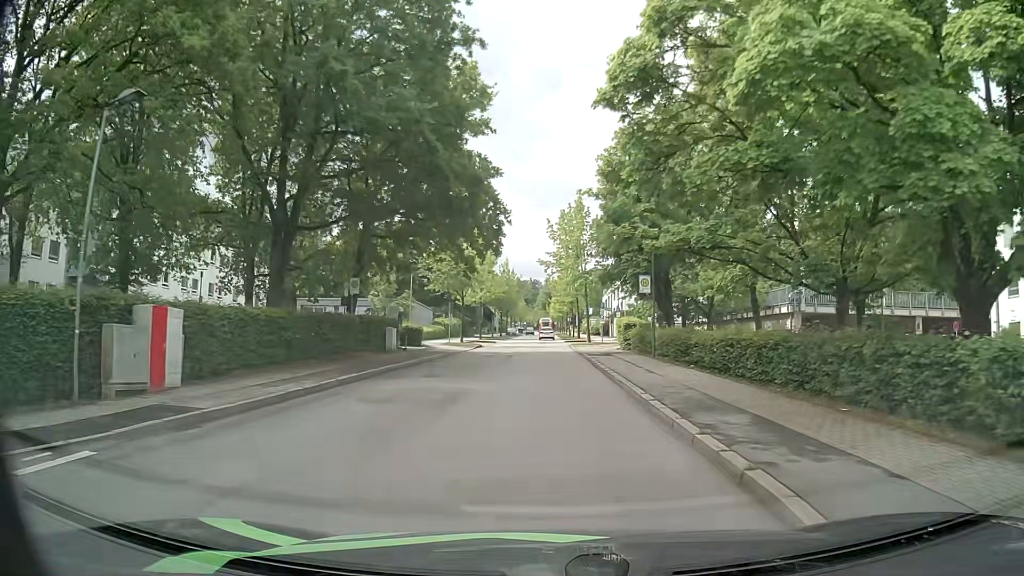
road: residential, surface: asphalt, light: Day
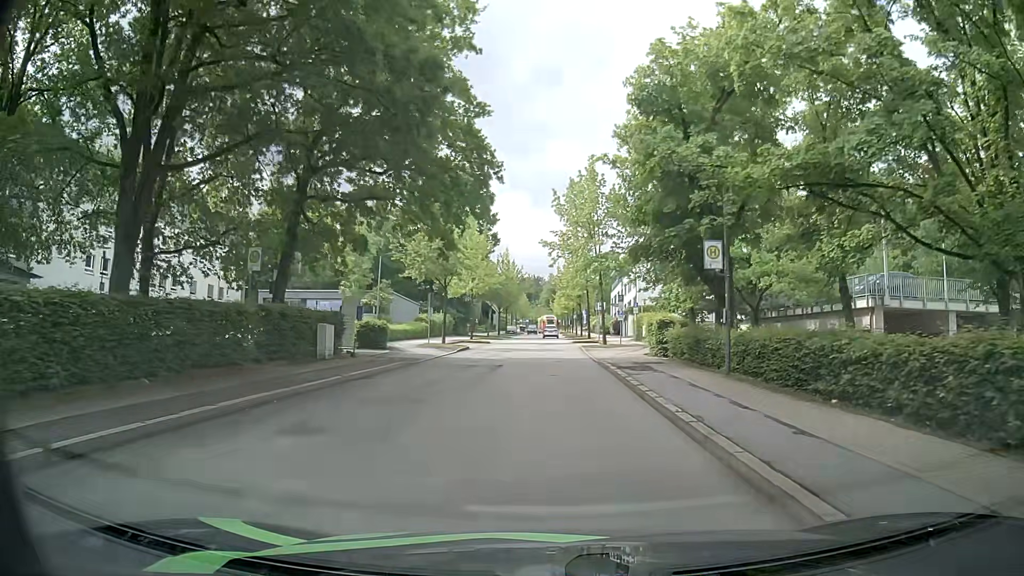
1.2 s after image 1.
(0.0, +10.5) m; -2°
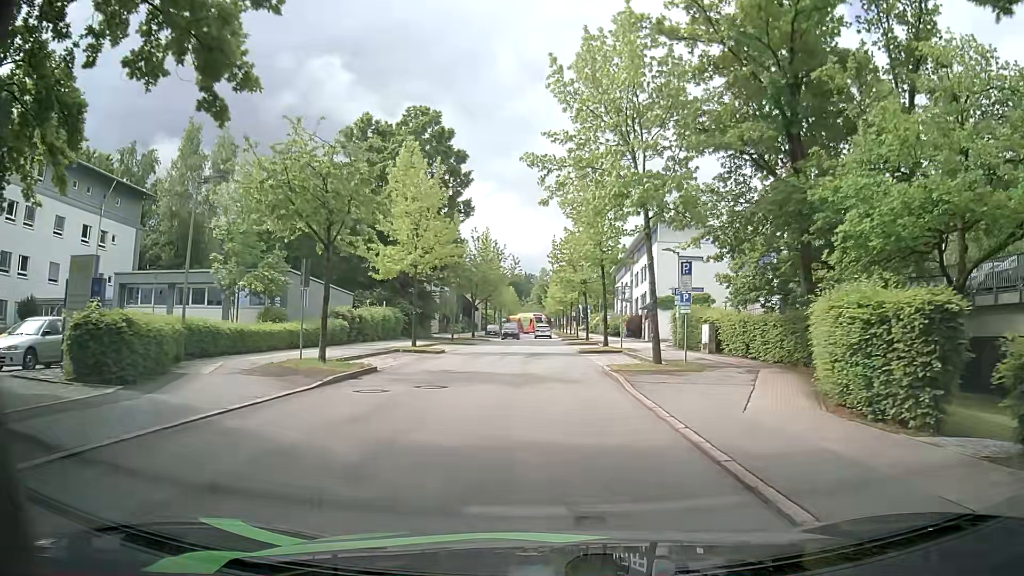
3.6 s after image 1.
(+0.8, +21.0) m; +3°
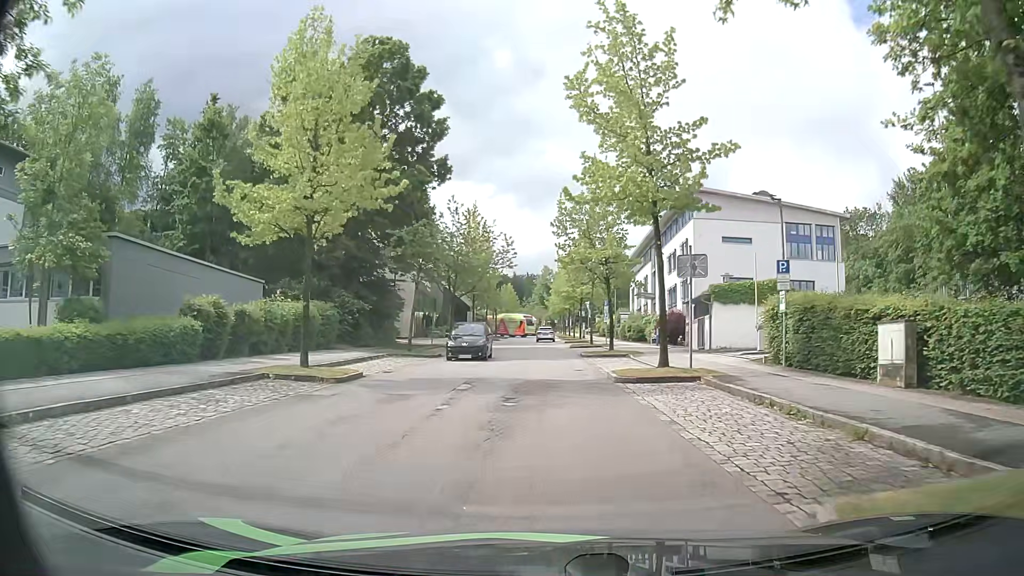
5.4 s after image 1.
(-0.2, +15.8) m; -1°
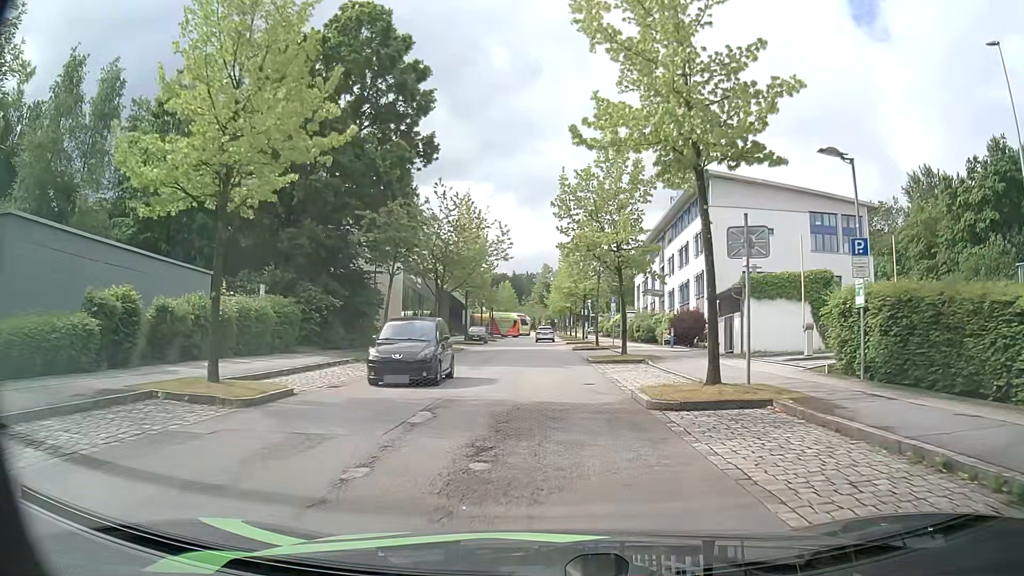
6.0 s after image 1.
(0.0, +5.3) m; 0°
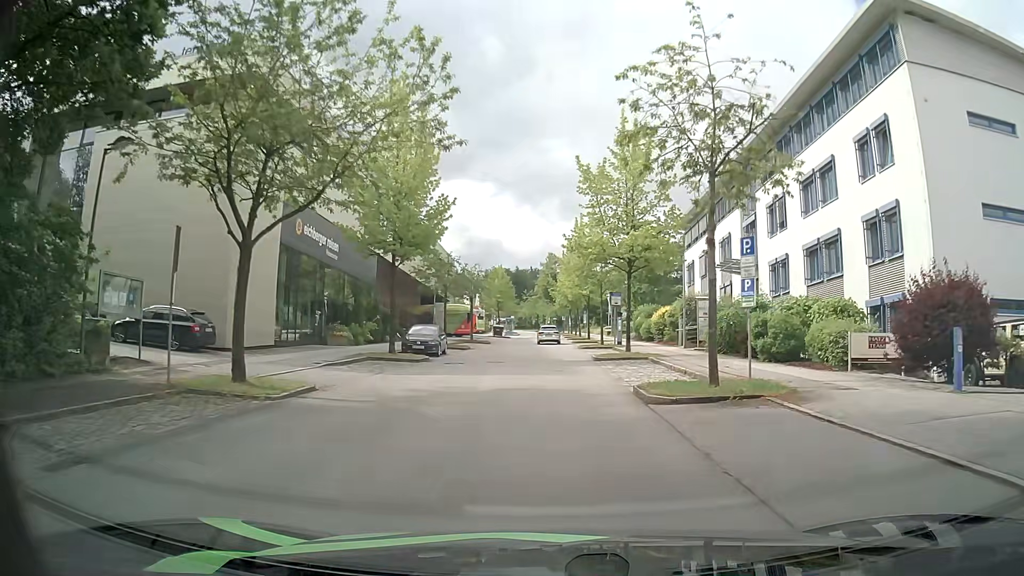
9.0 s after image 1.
(0.0, +27.5) m; -1°
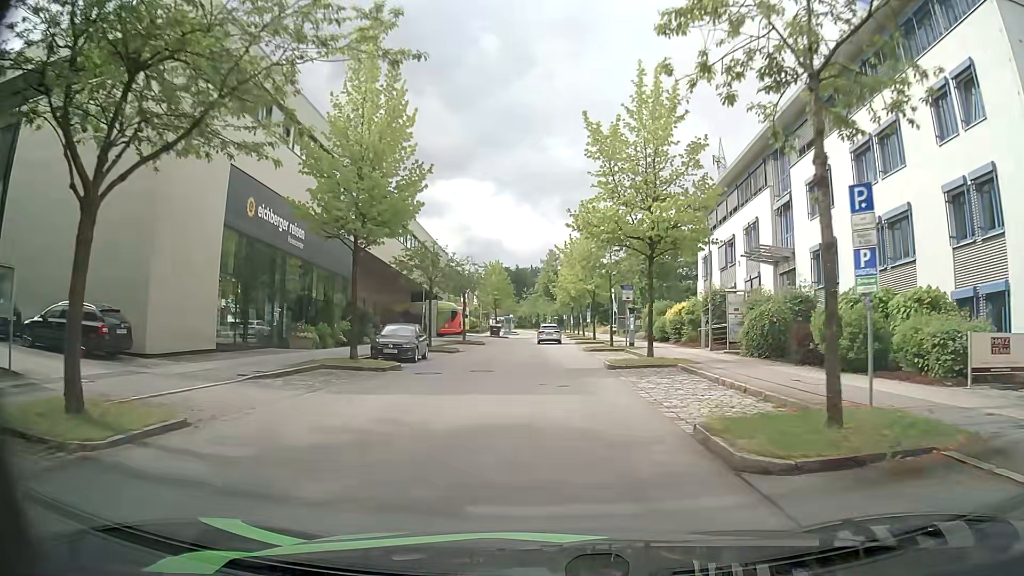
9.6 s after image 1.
(0.0, +5.6) m; 0°
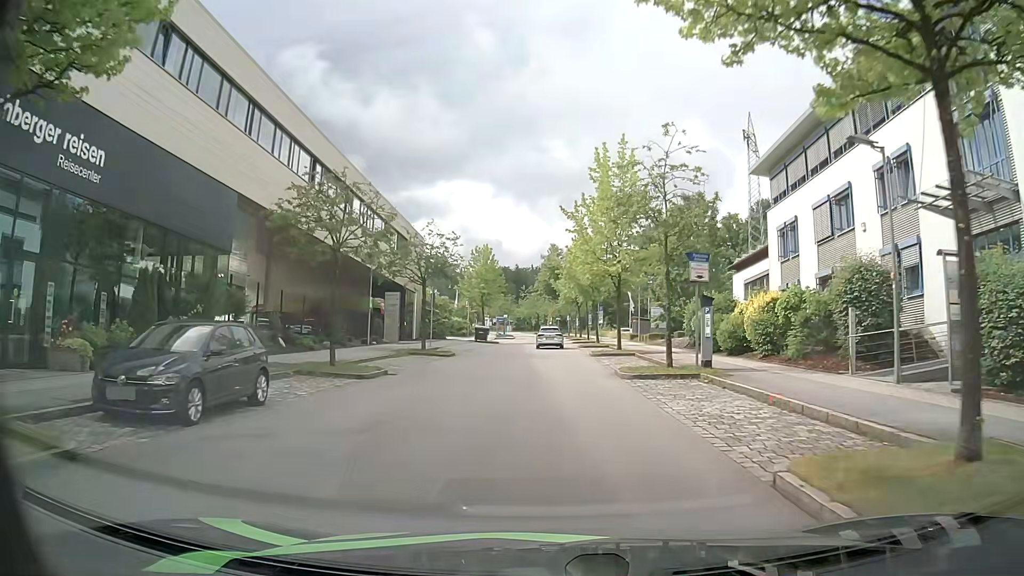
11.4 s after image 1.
(+0.1, +16.7) m; 0°
(0, +10) (0, +20) (0, +30) (0, +40) (0, +50) (0, +60) (0, +70) (0, +80) (0, +90) (0, +100) m
